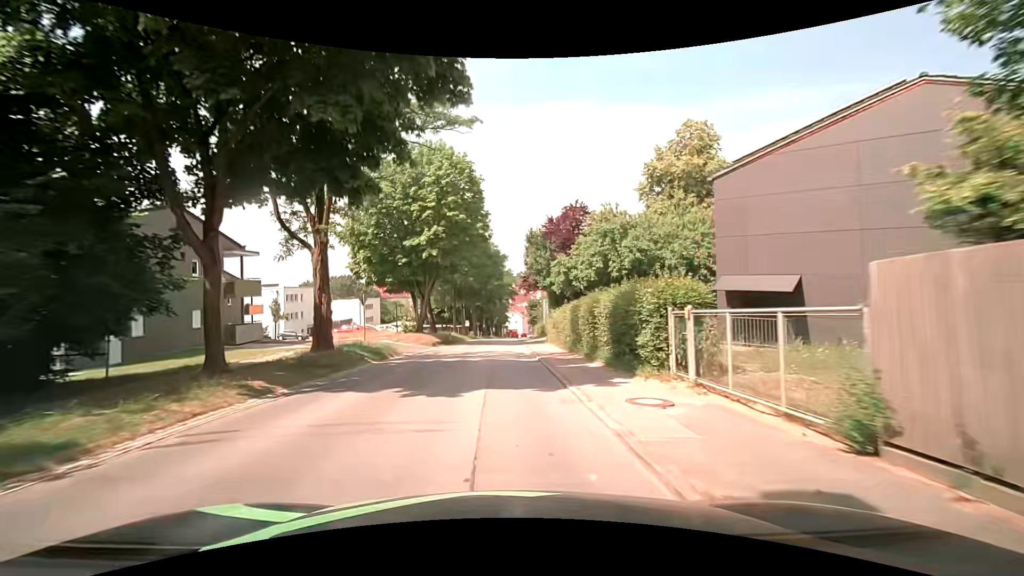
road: secondary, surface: asphalt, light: Day
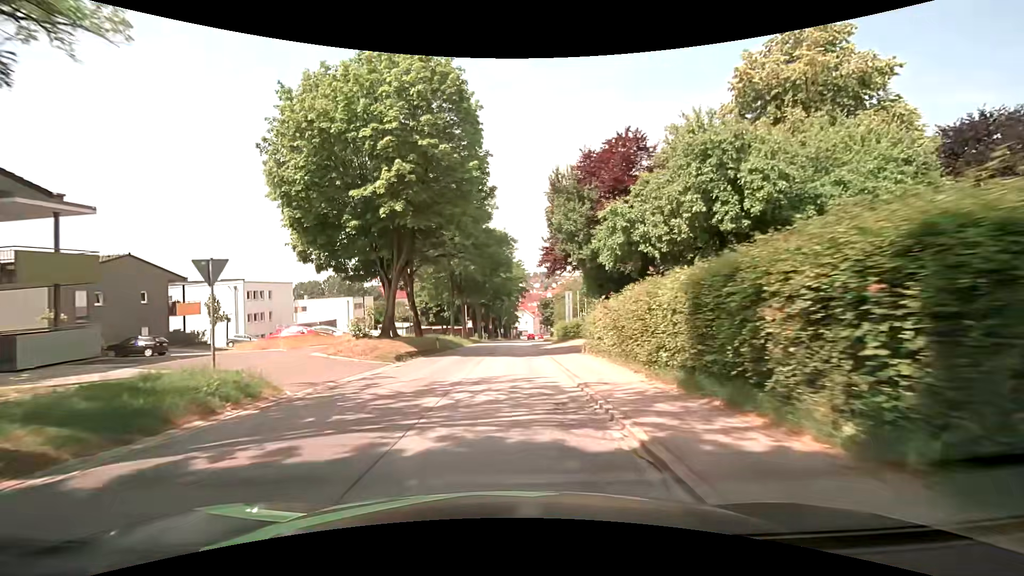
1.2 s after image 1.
(0.0, +14.5) m; -1°
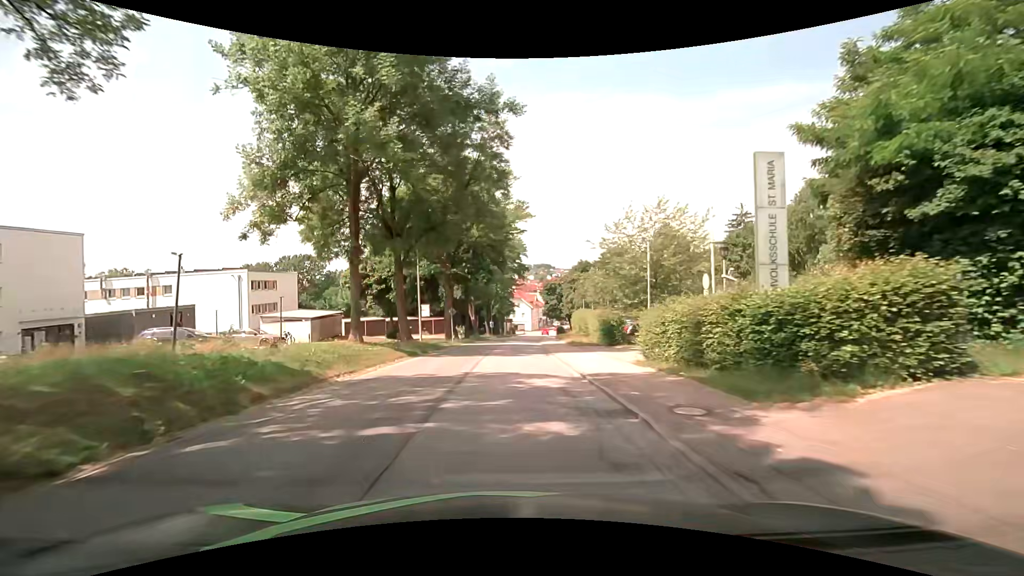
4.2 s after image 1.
(+0.4, +35.8) m; +1°
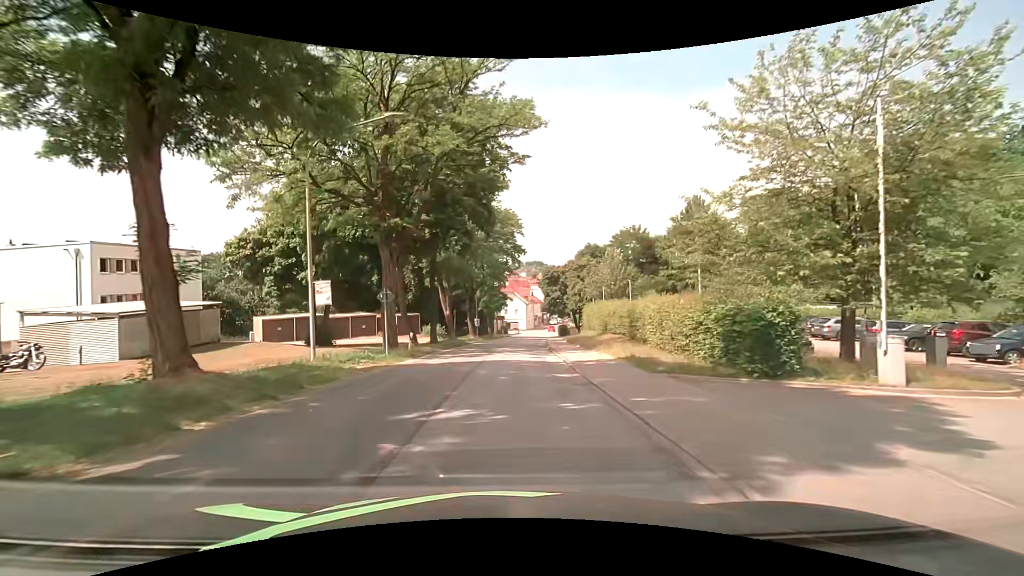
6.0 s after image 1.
(+0.1, +20.3) m; 0°
(0, +10) (0, +20) (+1, +30) (+1, +40) (+2, +50) (+3, +60) (+4, +70) (+5, +80) (+6, +90) (+7, +100) m
